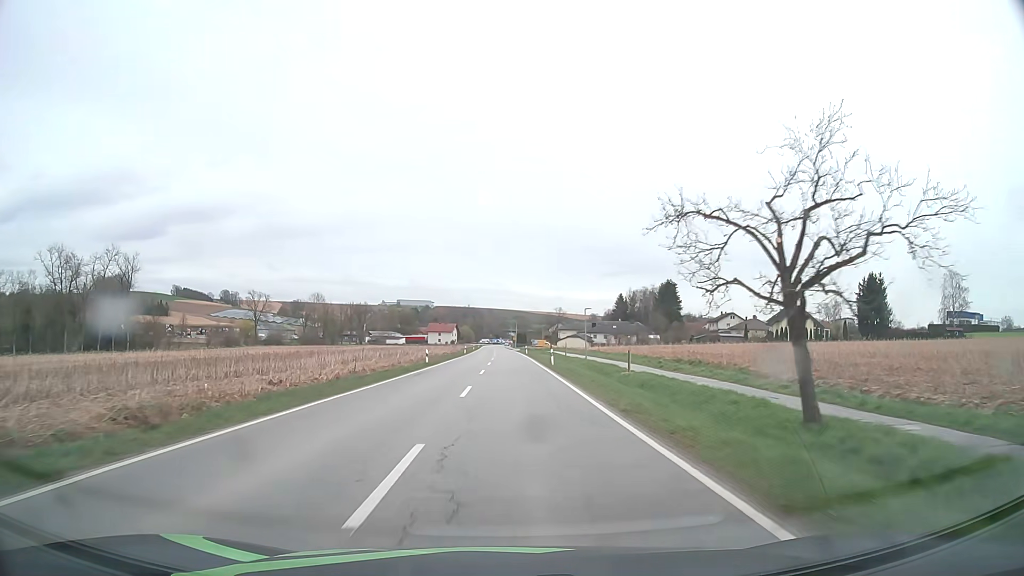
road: secondary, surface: asphalt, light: Day
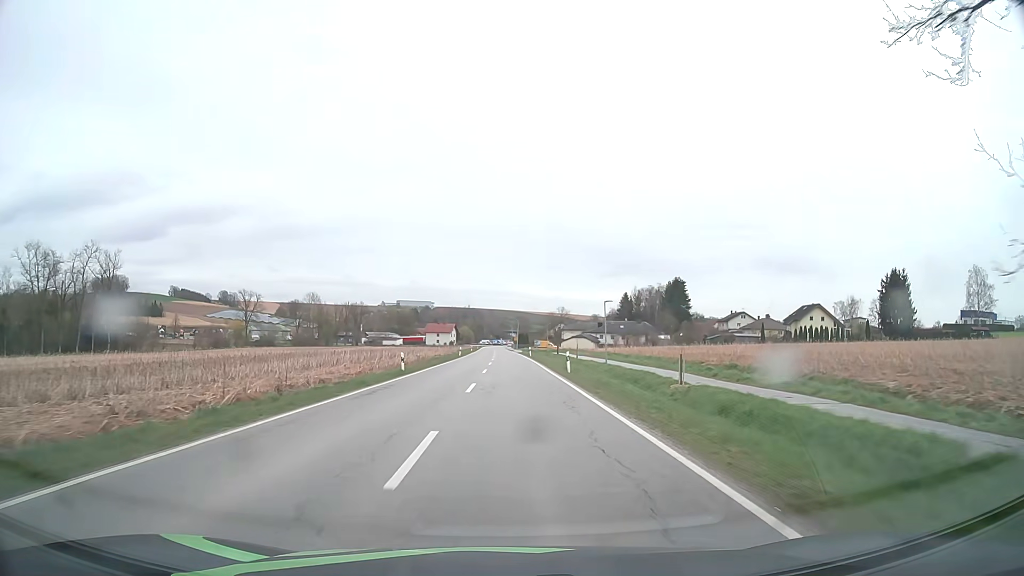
(0.0, +10.7) m; 0°
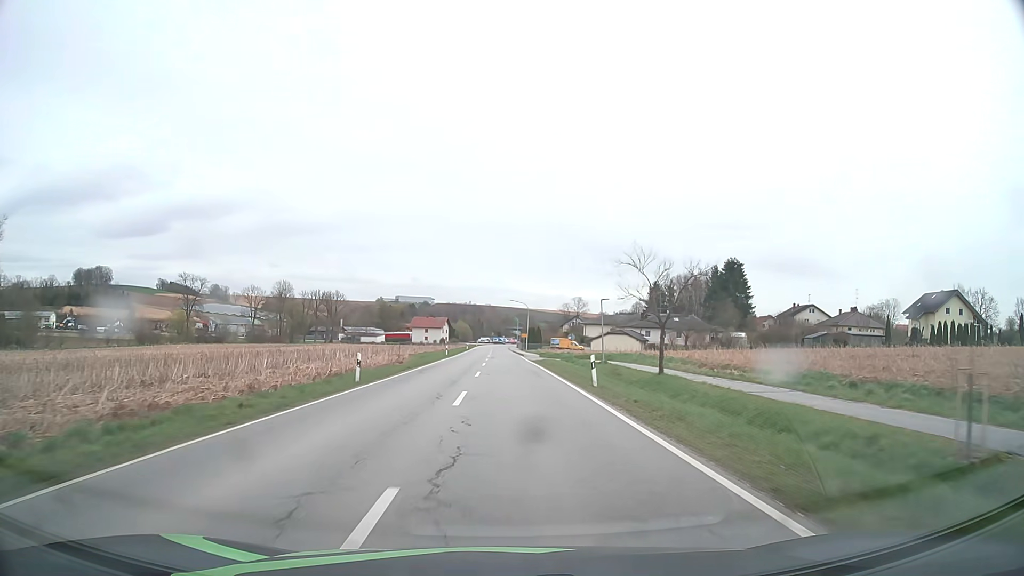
(0.0, +52.9) m; 0°
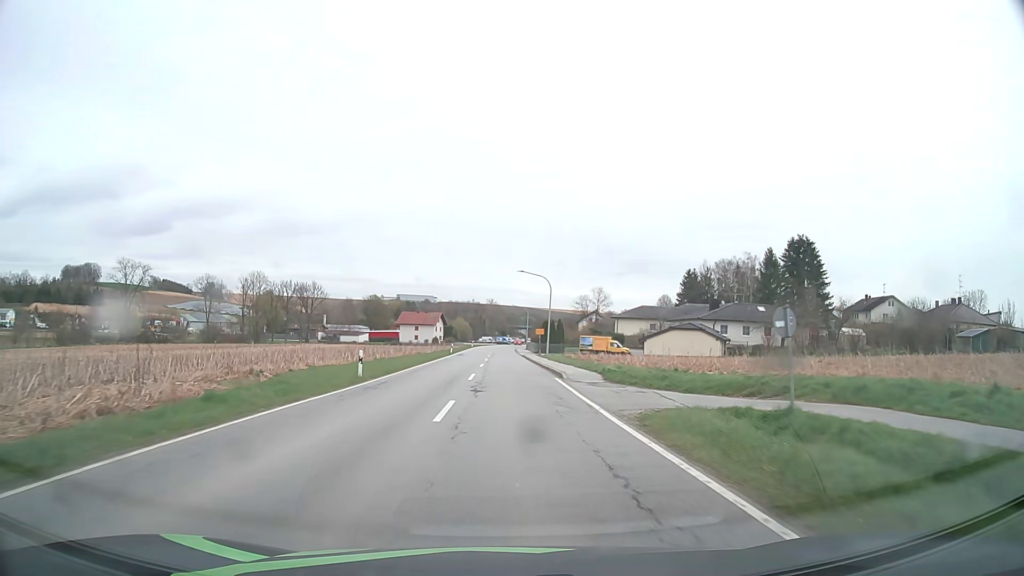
(-0.2, +39.4) m; 0°
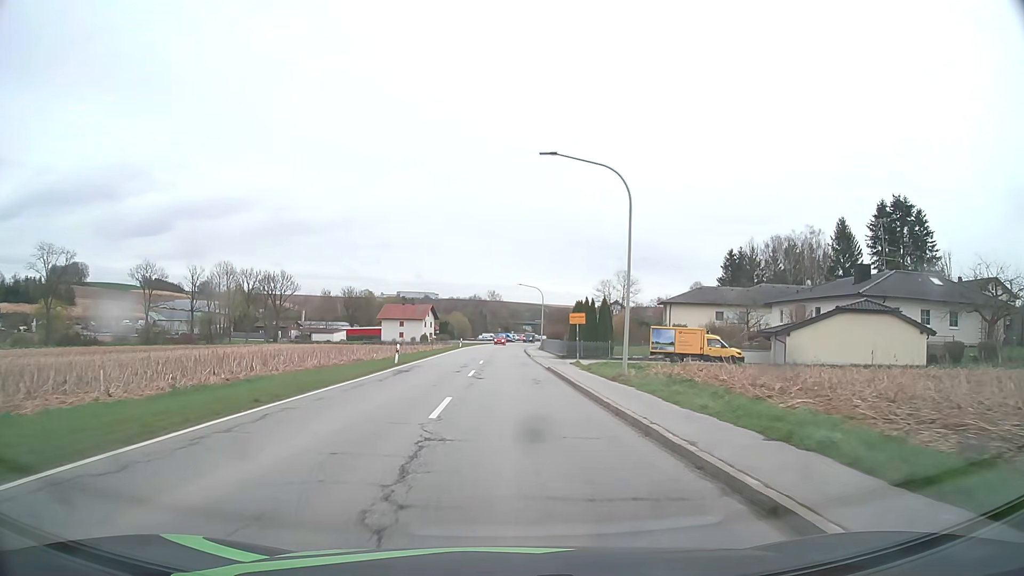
(0.0, +36.2) m; 0°
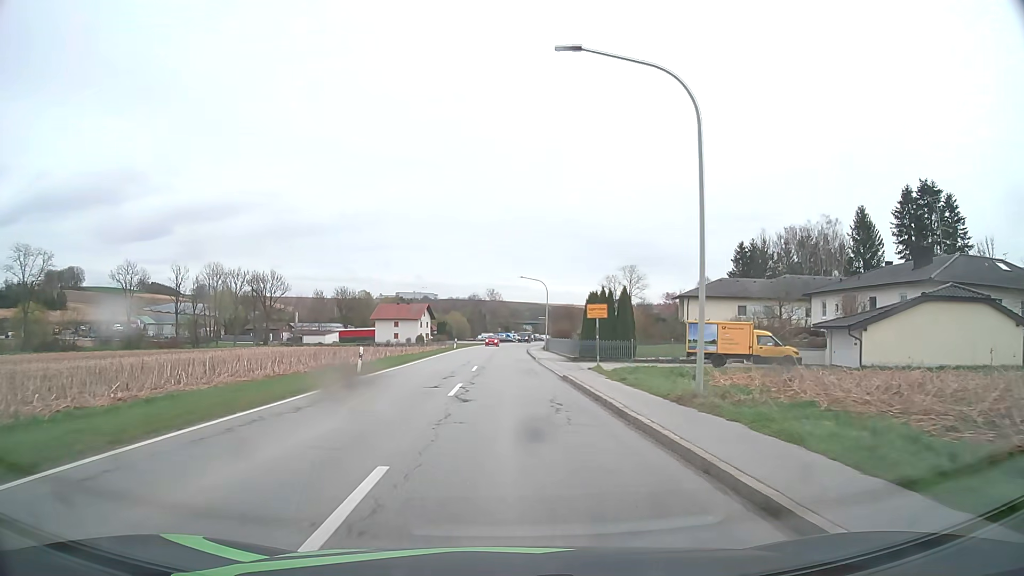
(0.0, +8.3) m; 0°
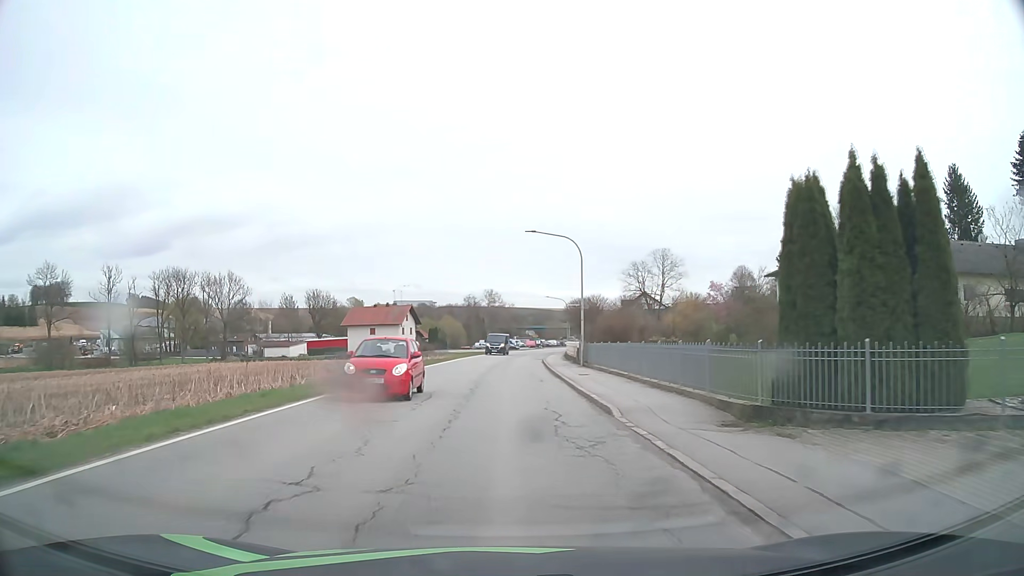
(0.0, +30.3) m; 0°
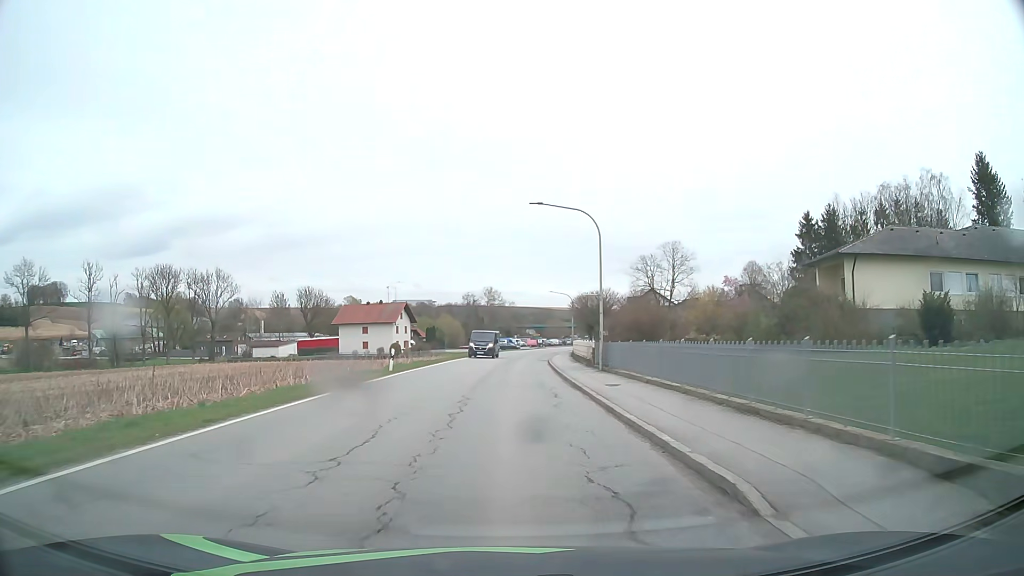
(0.0, +7.2) m; 0°
(0, +10) (0, +20) (0, +30) (+1, +40) (+1, +50) (+2, +60) (+3, +70) (+4, +80) (+6, +90) (+7, +100) m
